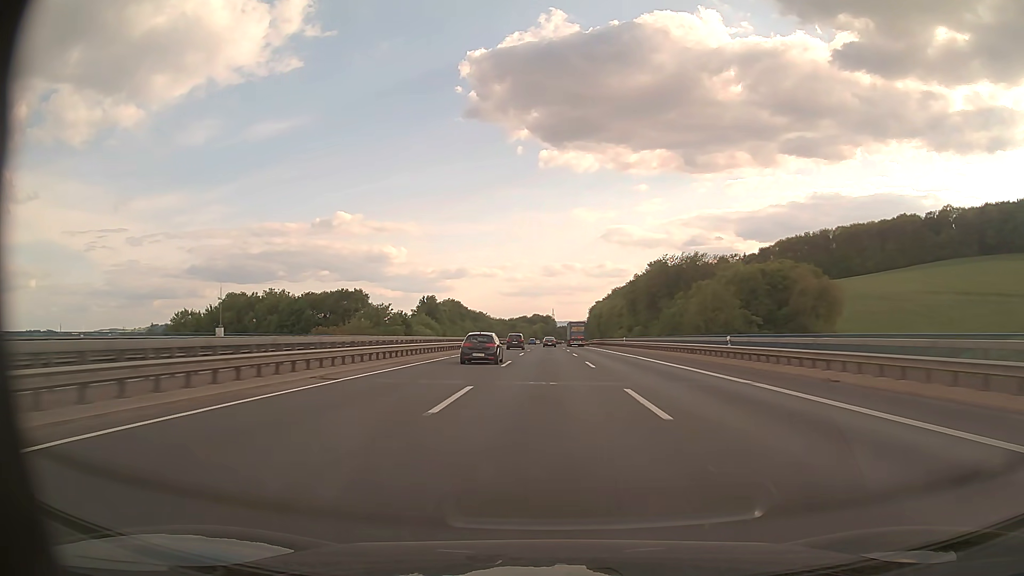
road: motorway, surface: asphalt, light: Day
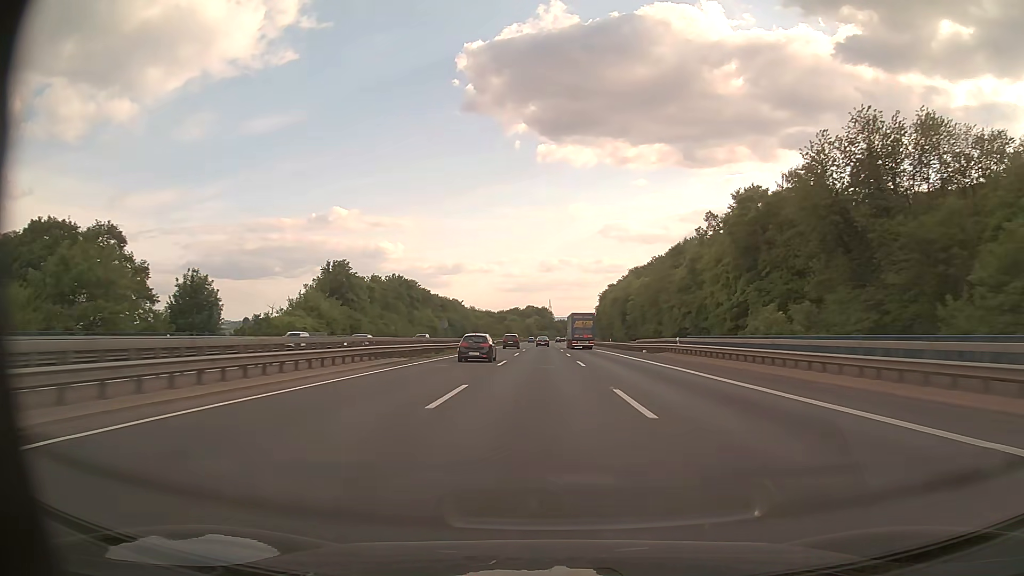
(+0.2, +88.7) m; 0°
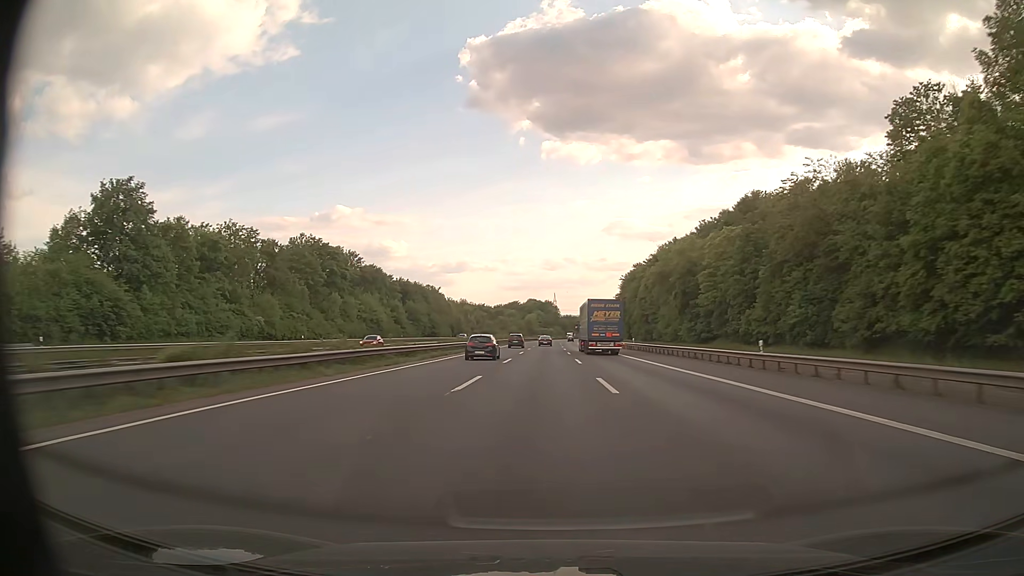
(-0.1, +67.3) m; 0°
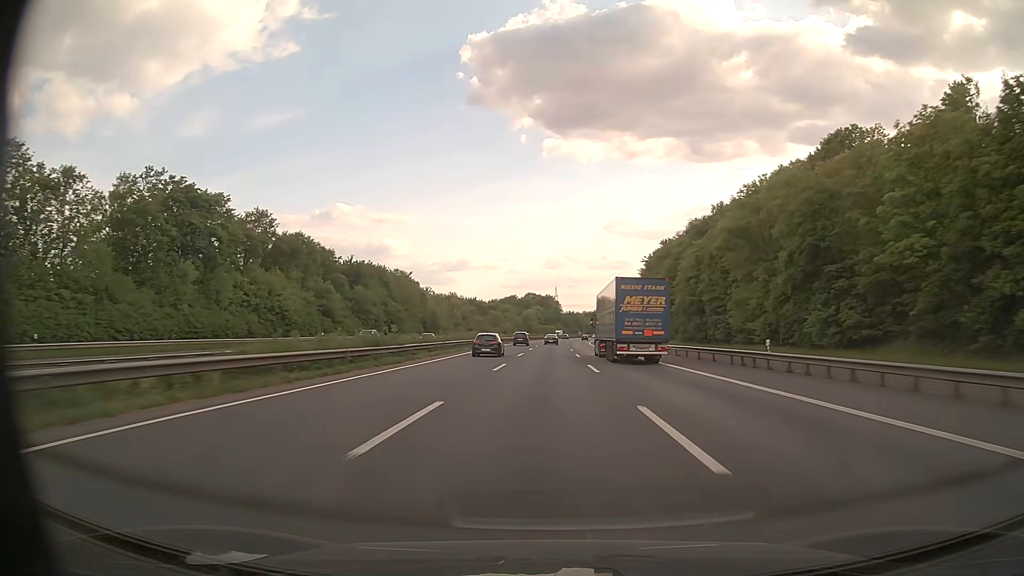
(-0.2, +45.0) m; 0°
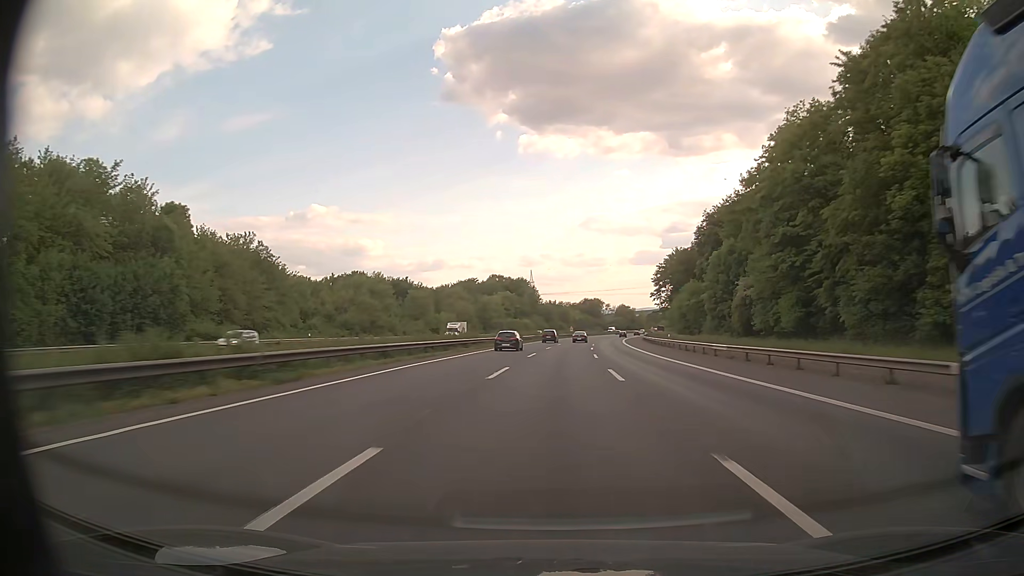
(+1.2, +113.0) m; +2°
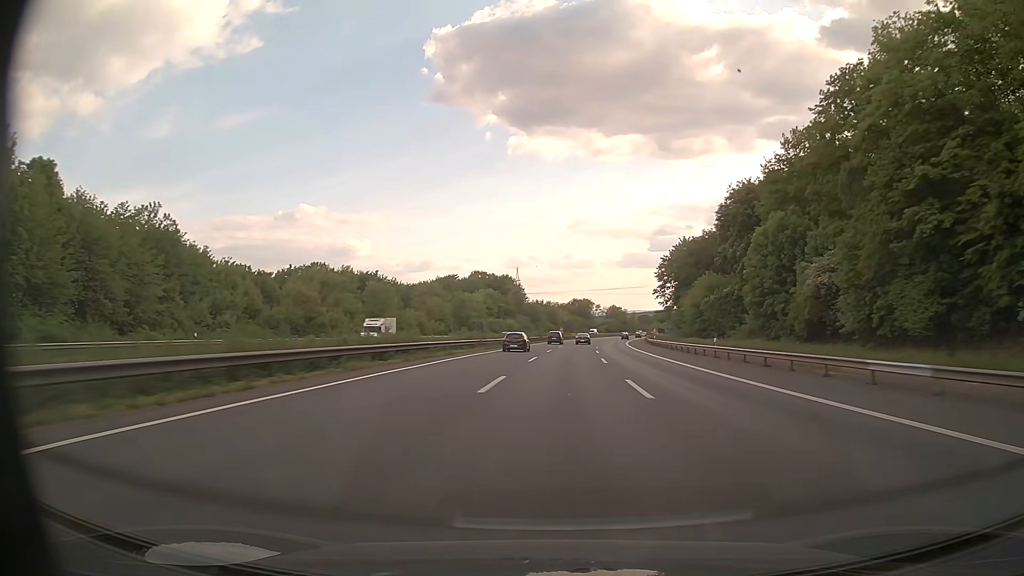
(+0.1, +22.4) m; +1°
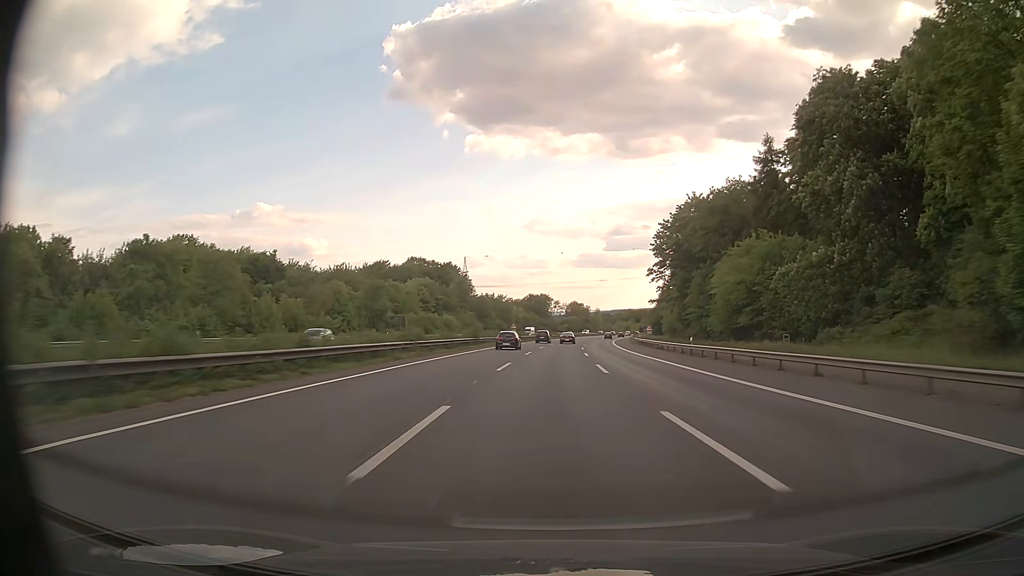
(+1.3, +44.7) m; +4°
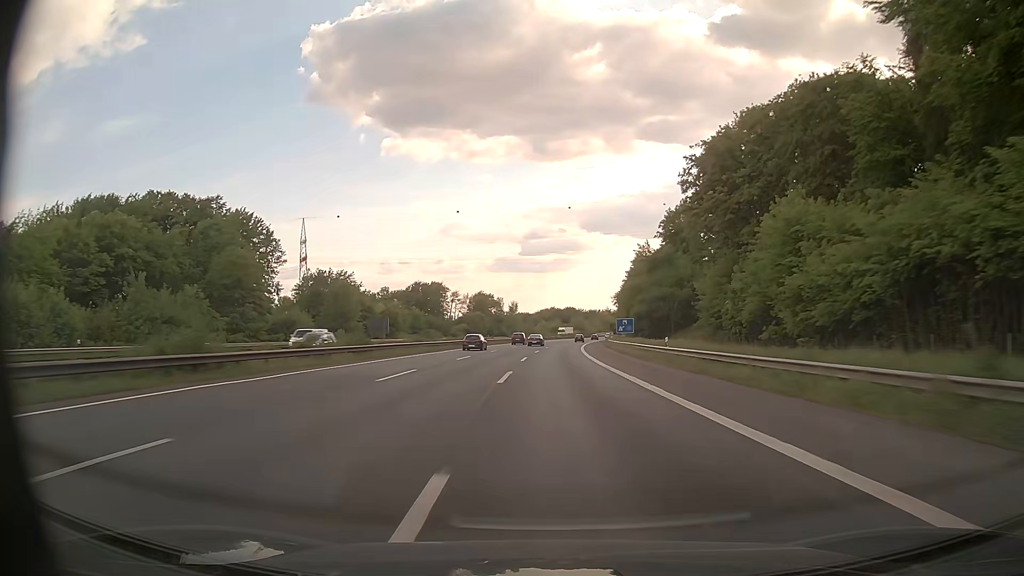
(+8.2, +111.8) m; +7°
(0, +10) (0, +20) (0, +30) (0, +40) (+1, +50) (+1, +60) (+1, +70) (+2, +80) (+2, +90) (+3, +100) m
